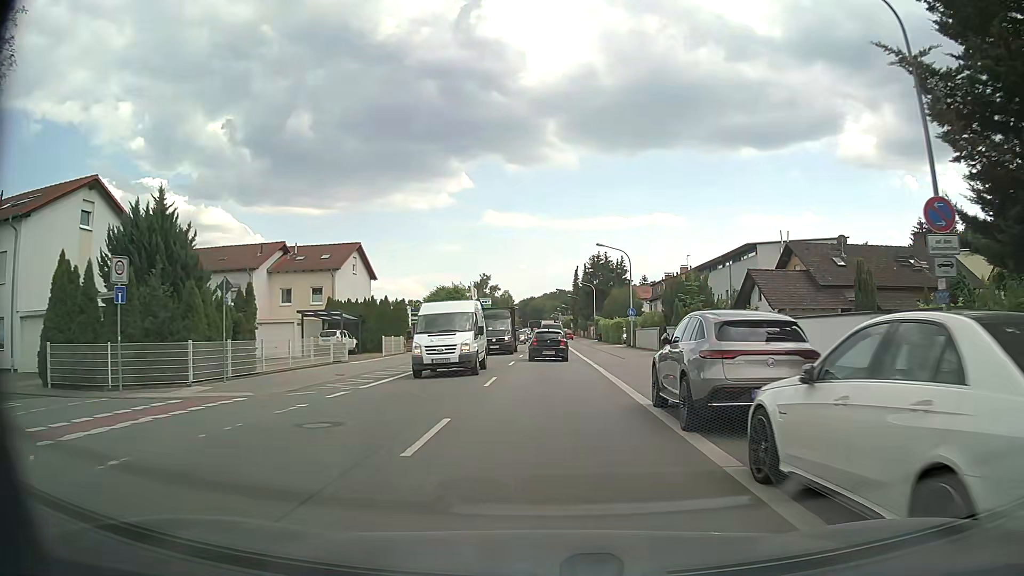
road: primary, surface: asphalt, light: Day
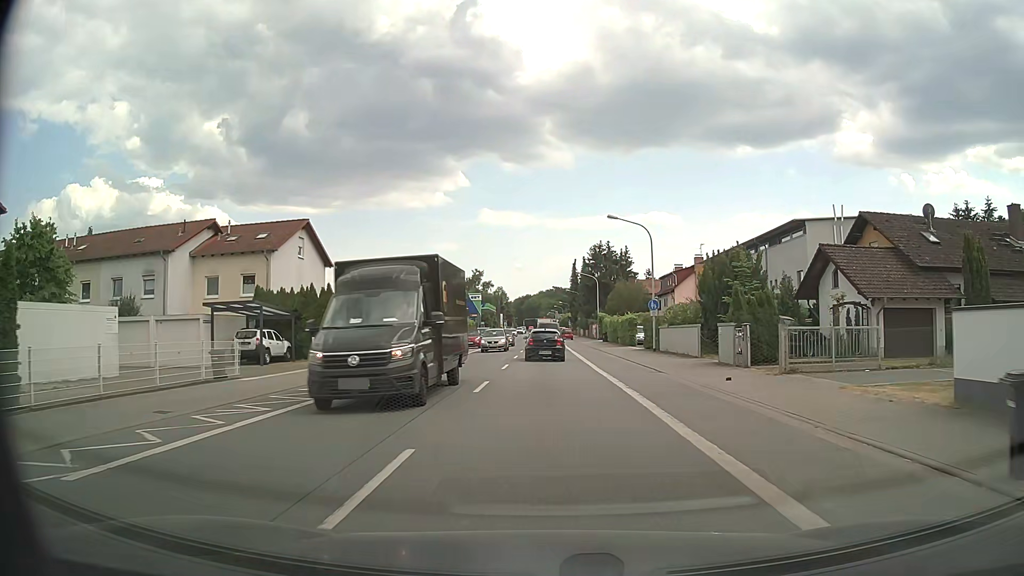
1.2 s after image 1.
(0.0, +11.8) m; 0°
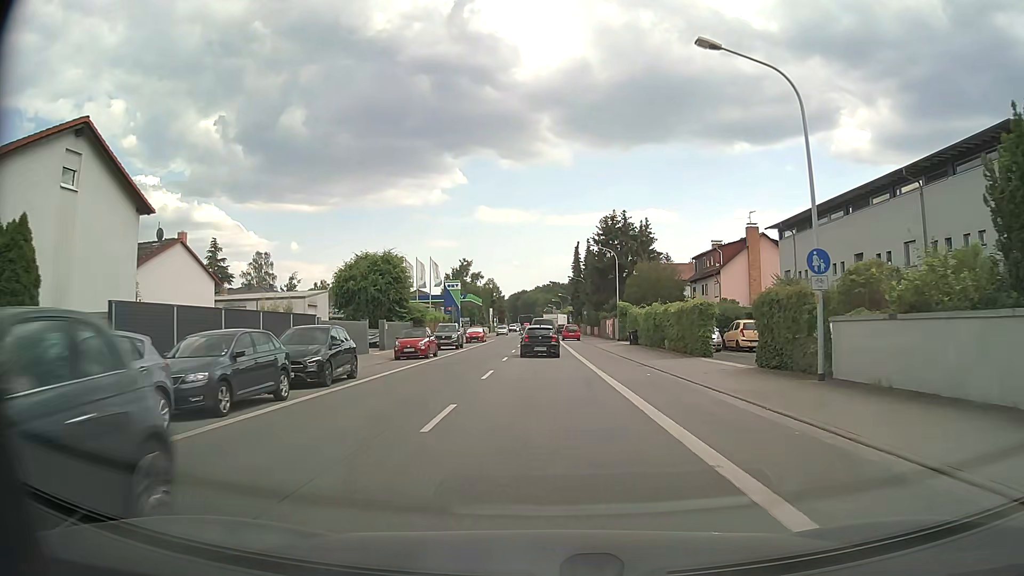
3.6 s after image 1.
(+0.2, +23.8) m; +1°
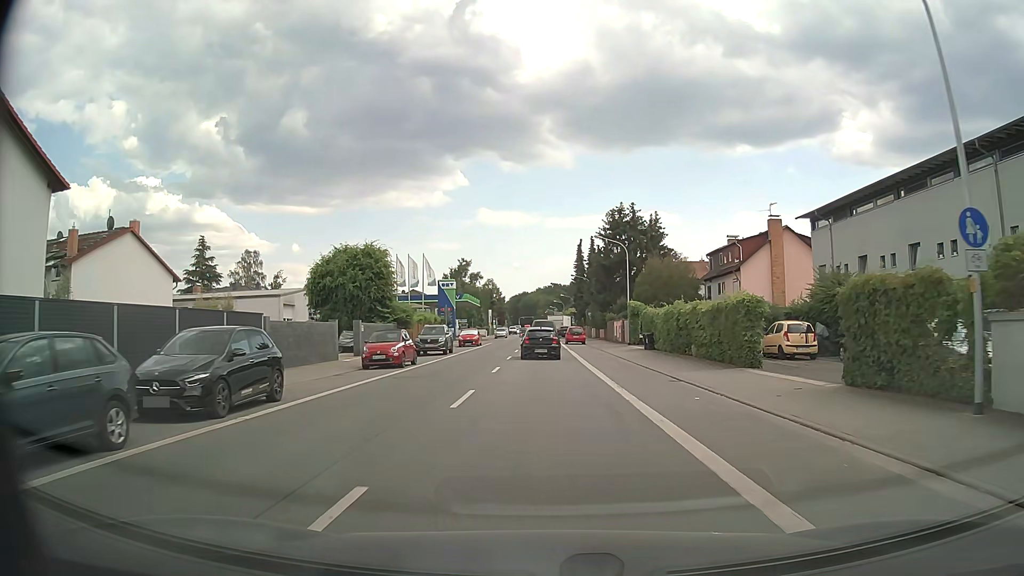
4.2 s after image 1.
(0.0, +6.0) m; 0°
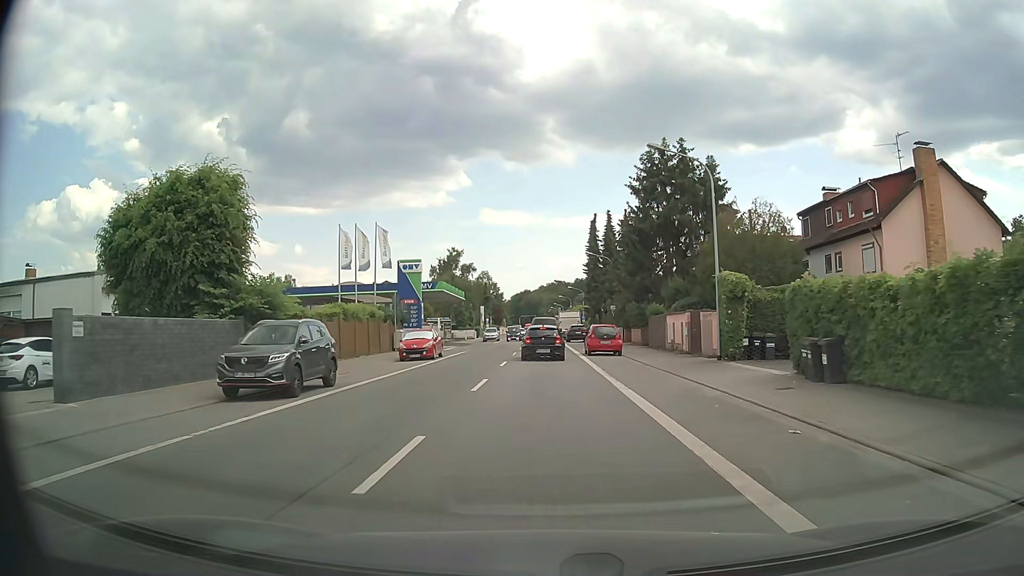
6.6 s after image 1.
(+0.1, +24.3) m; 0°
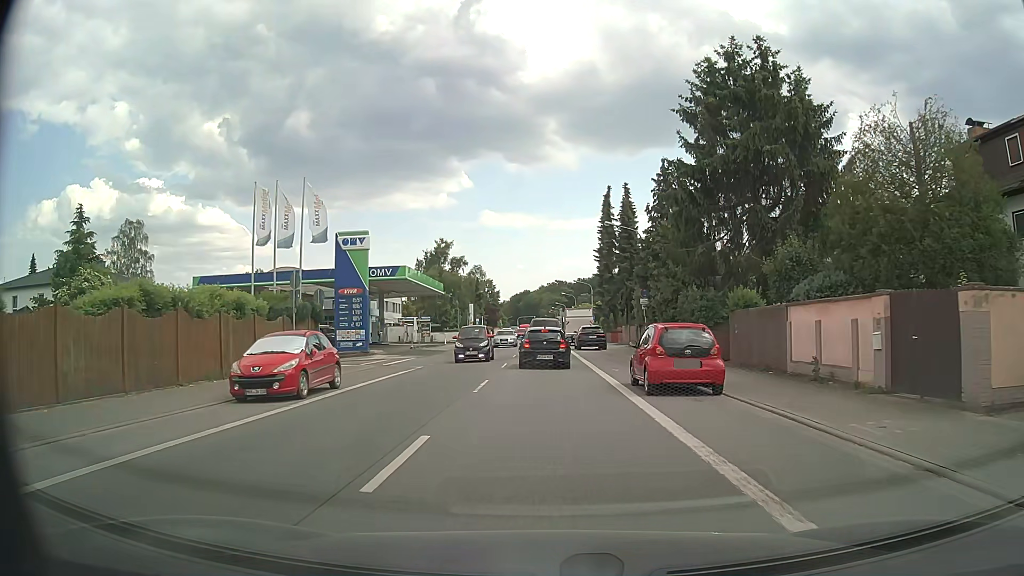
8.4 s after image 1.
(0.0, +17.9) m; 0°
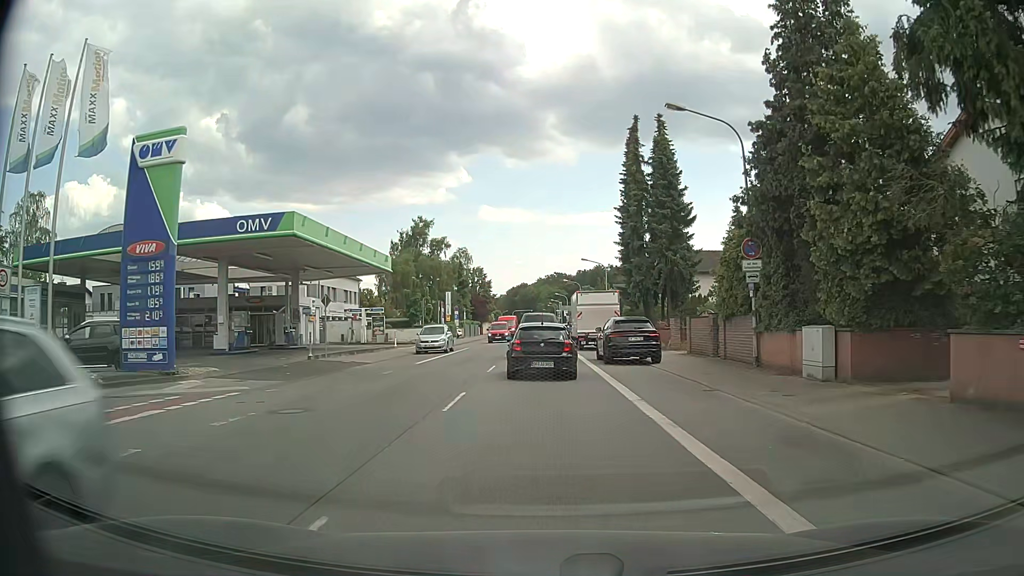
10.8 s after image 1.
(0.0, +21.6) m; 0°
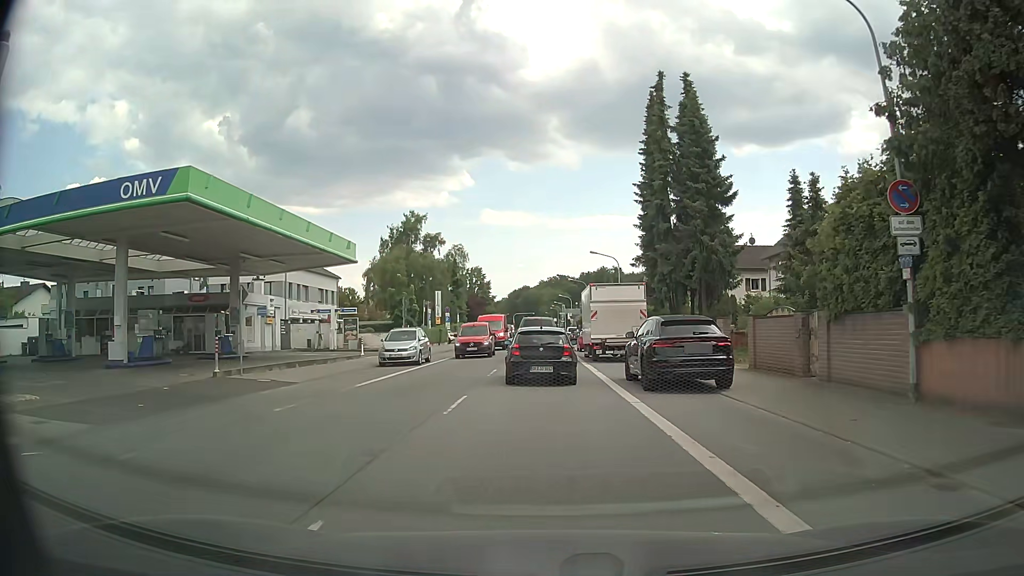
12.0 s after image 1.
(0.0, +8.8) m; 0°
(0, +10) (0, +20) (0, +30) (0, +40) (0, +50) (0, +60) (-1, +70) (-1, +80) (-1, +90) (-1, +100) m
